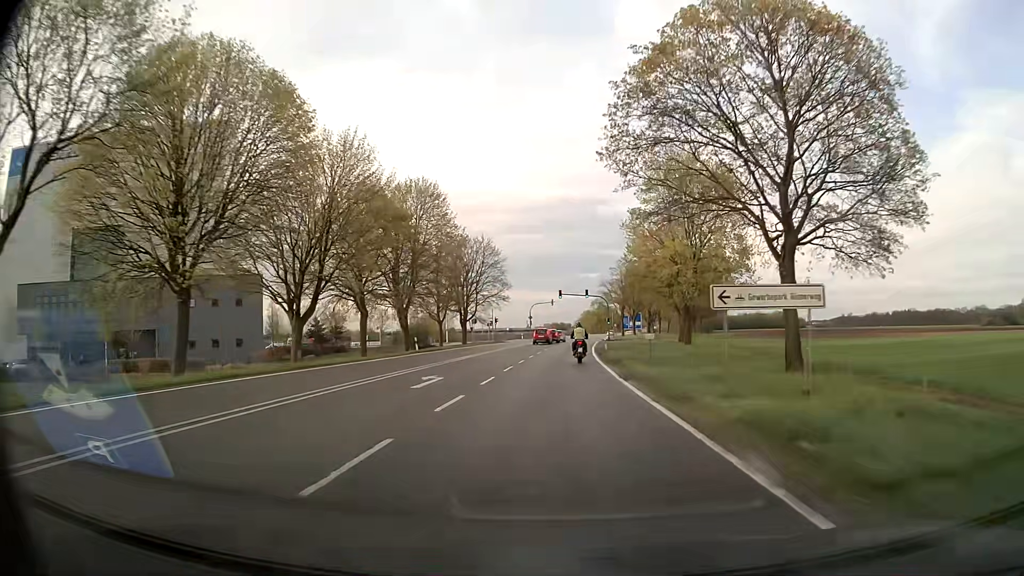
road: secondary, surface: asphalt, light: Day
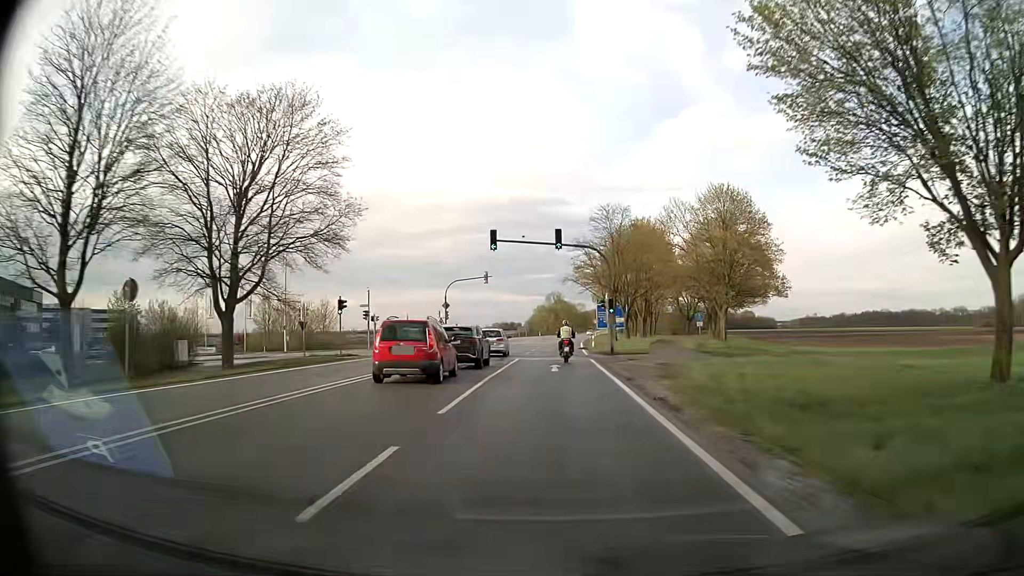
(+1.8, +54.9) m; +4°
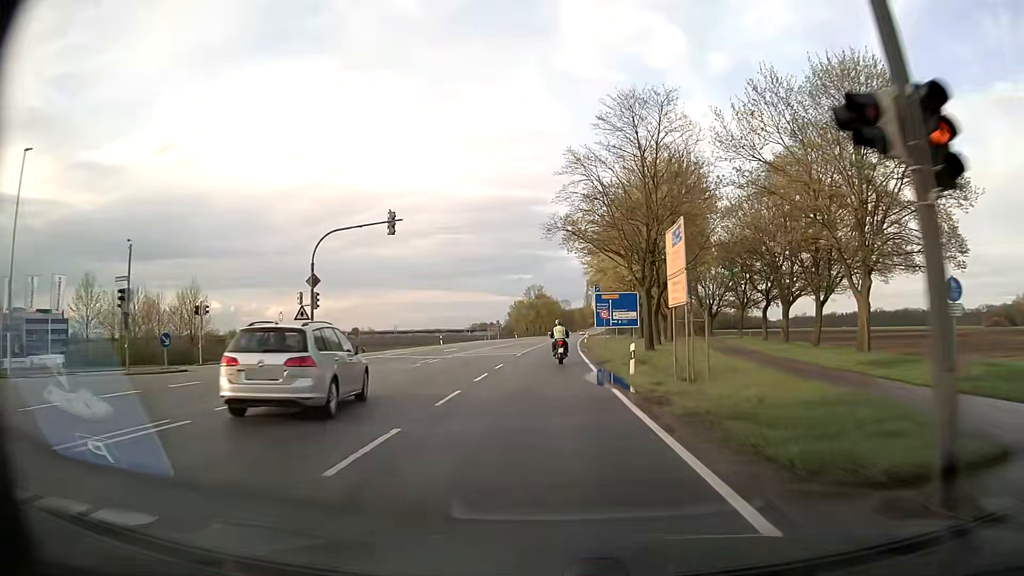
(+0.6, +33.6) m; +2°
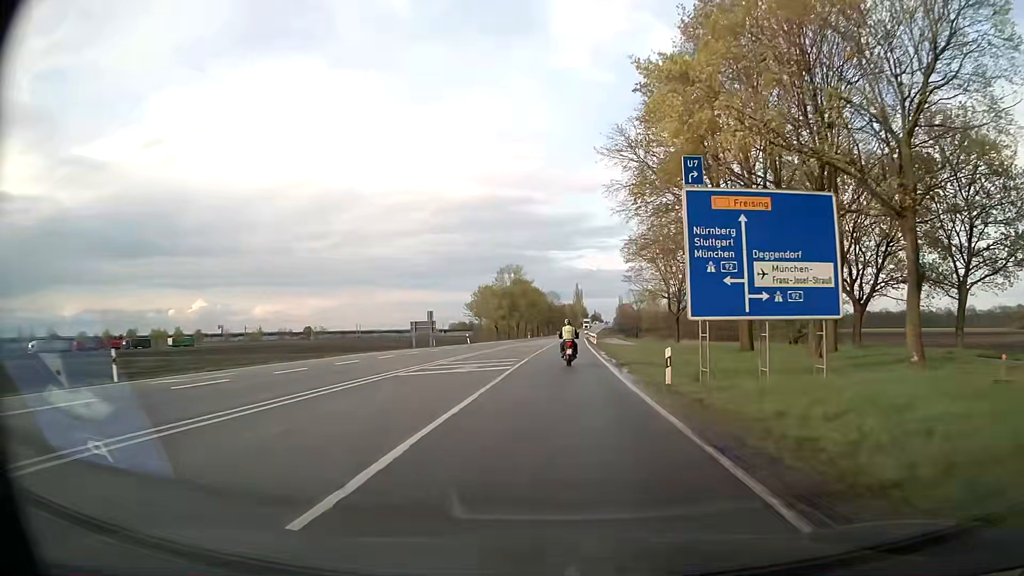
(+0.6, +55.6) m; +1°
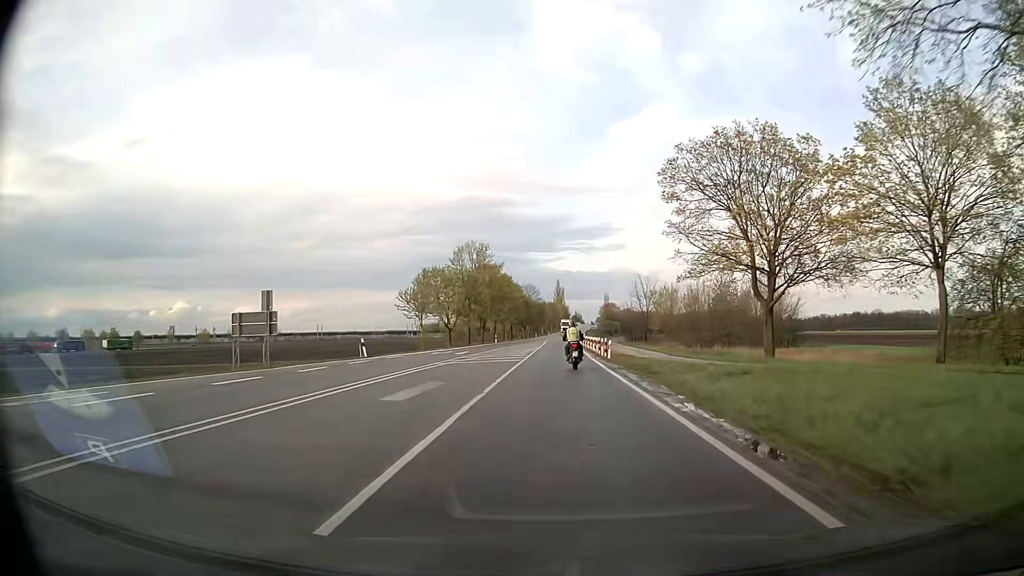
(+0.4, +34.0) m; +2°
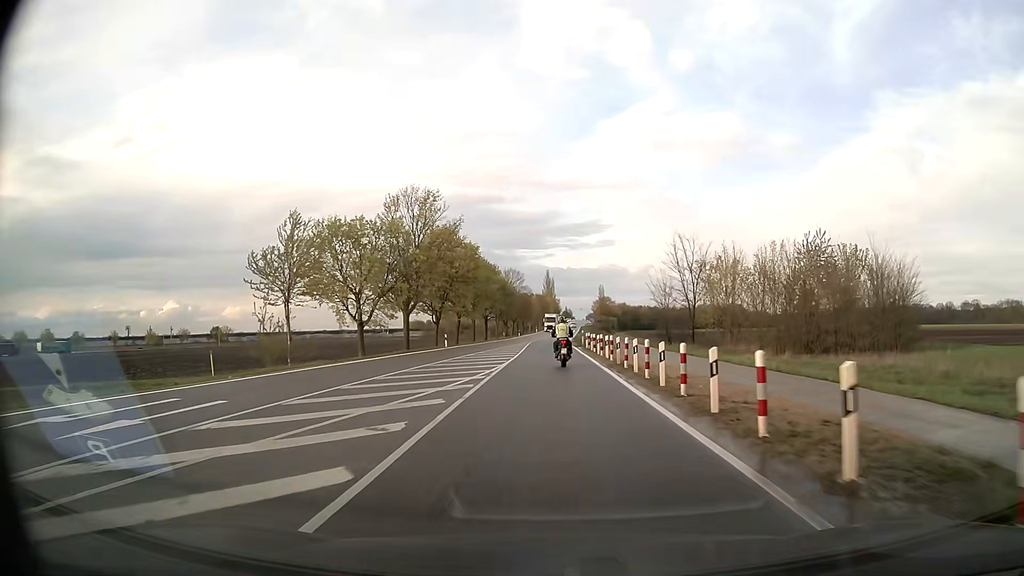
(+0.4, +34.2) m; +1°
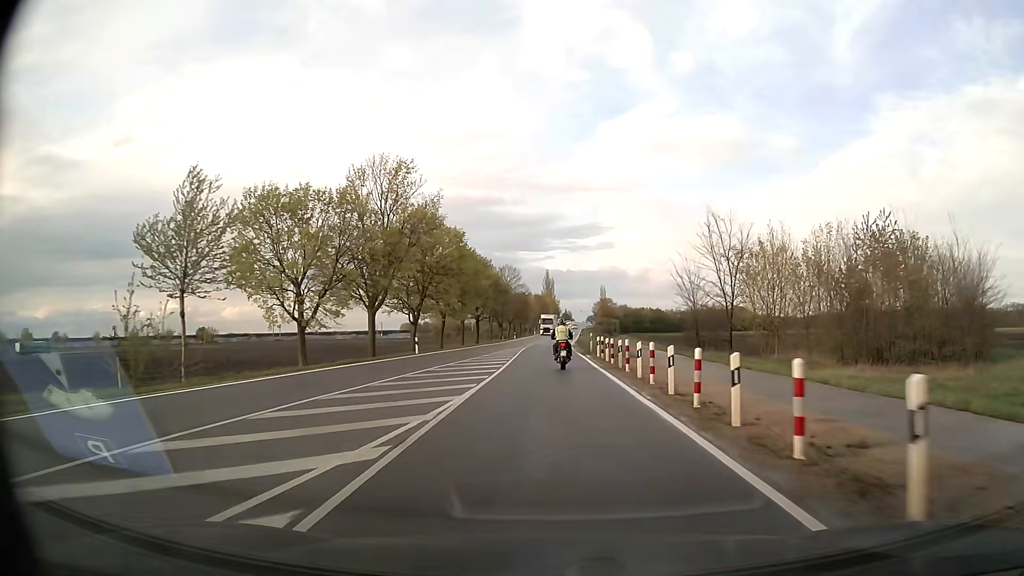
(0.0, +11.4) m; 0°
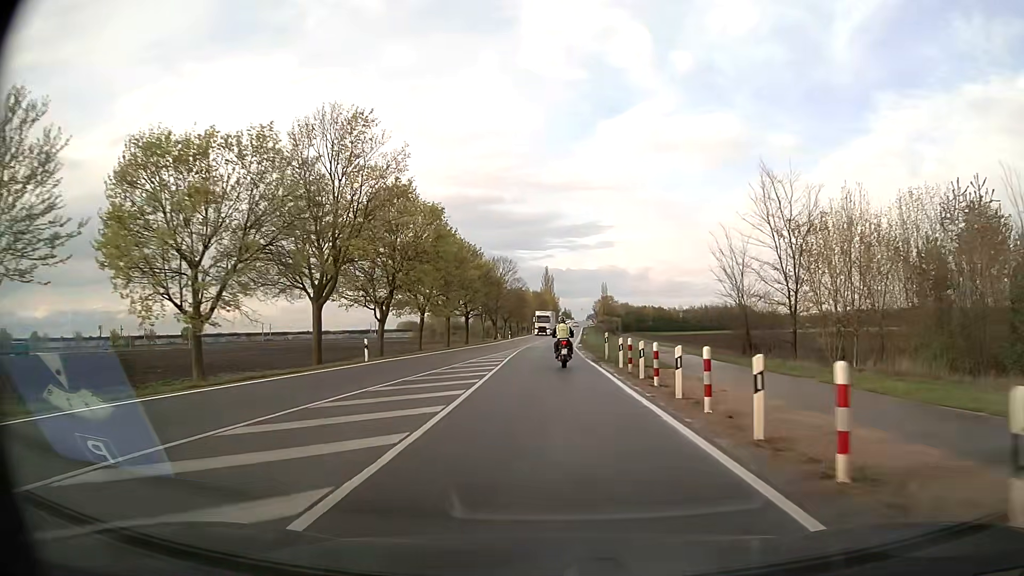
(0.0, +11.4) m; 0°
(0, +10) (0, +20) (0, +30) (0, +40) (0, +50) (0, +60) (+1, +70) (+1, +80) (+2, +90) (+2, +100) m
